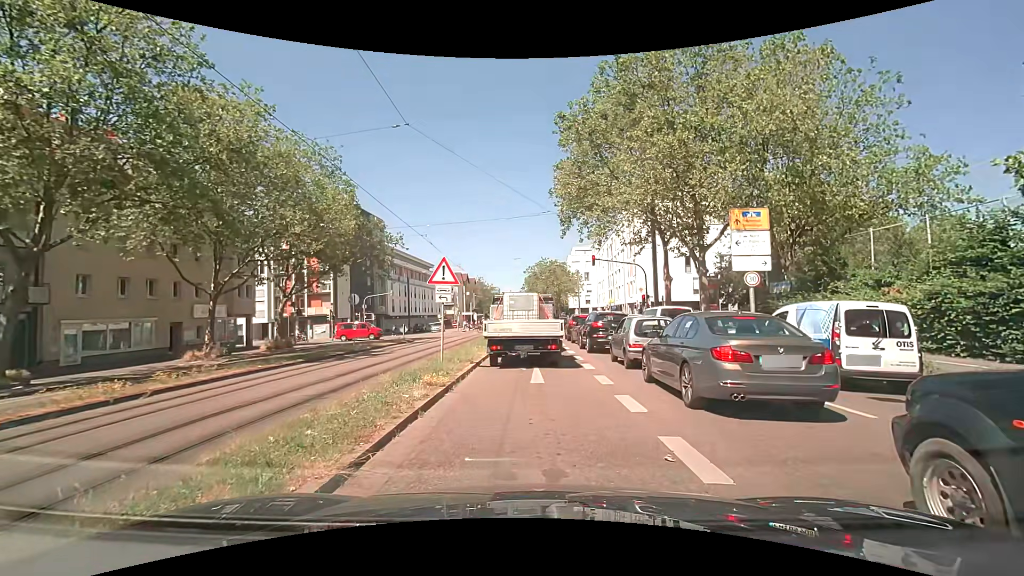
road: primary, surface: asphalt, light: Day
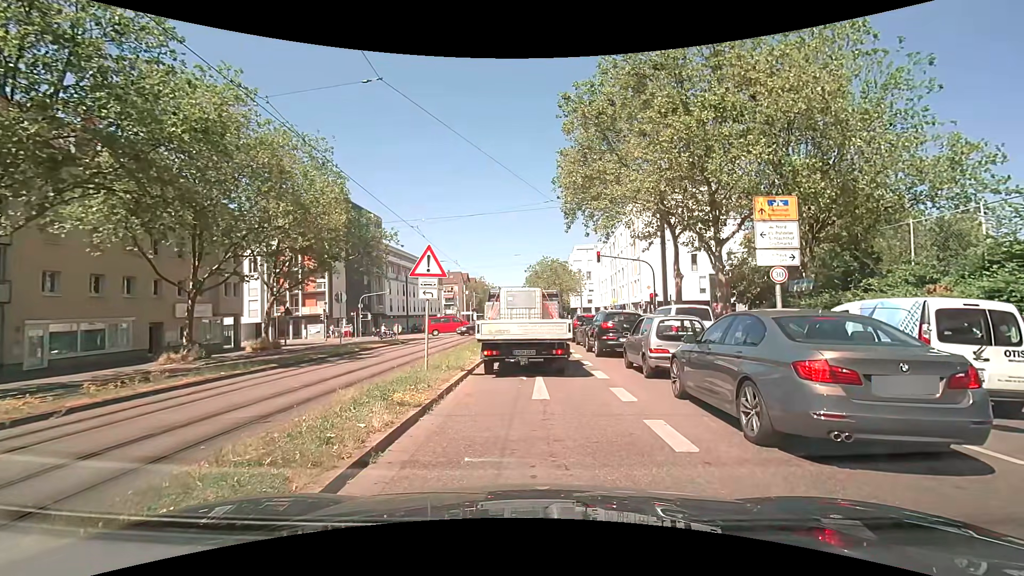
(0.0, +2.0) m; 0°
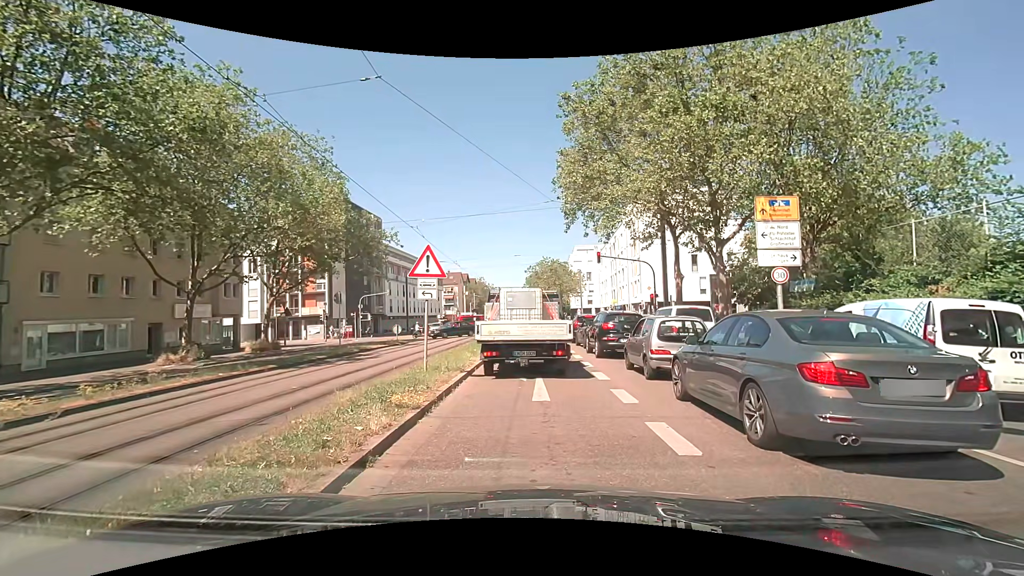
(0.0, +0.1) m; 0°
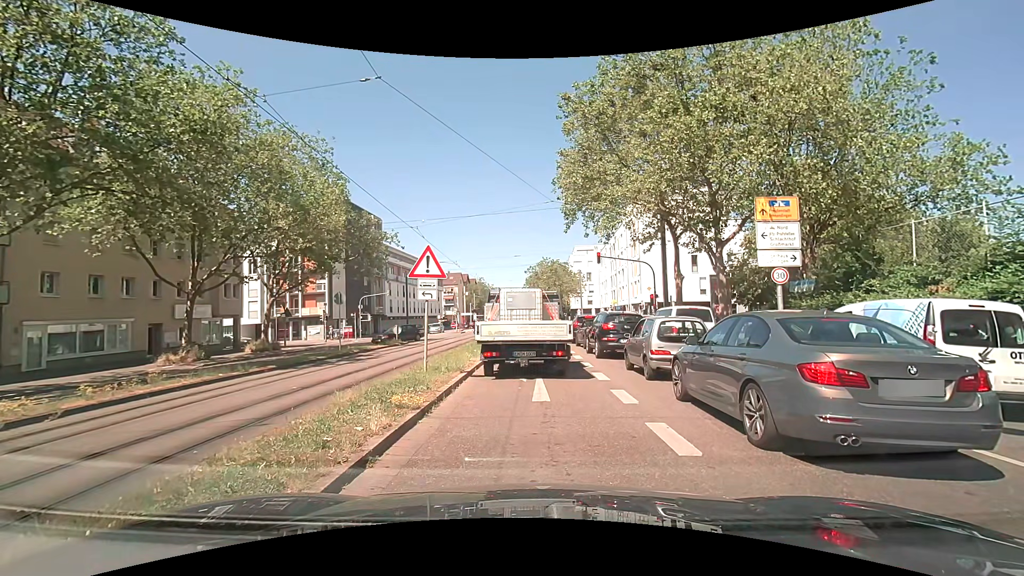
(0.0, 0.0) m; 0°
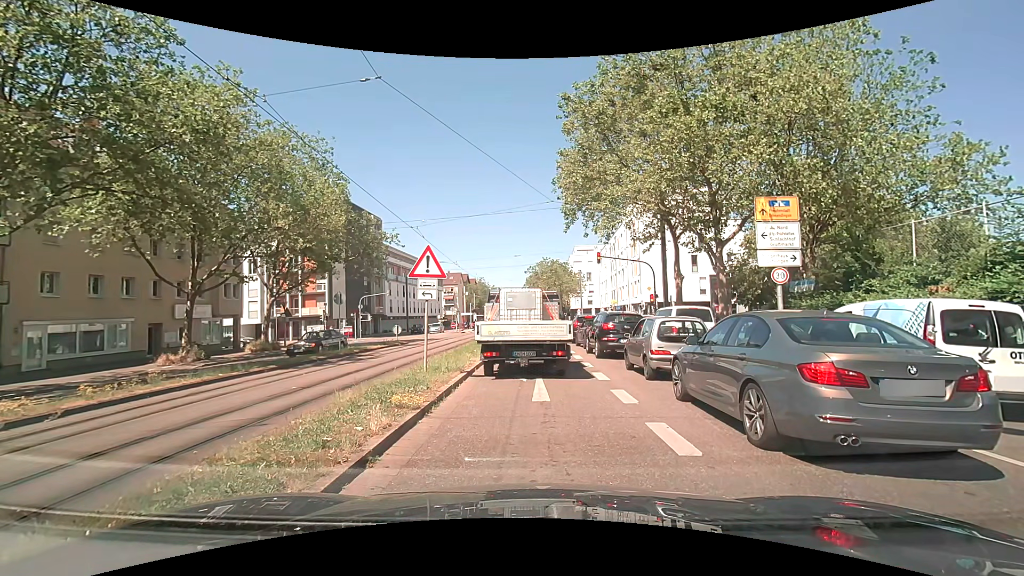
(0.0, 0.0) m; 0°
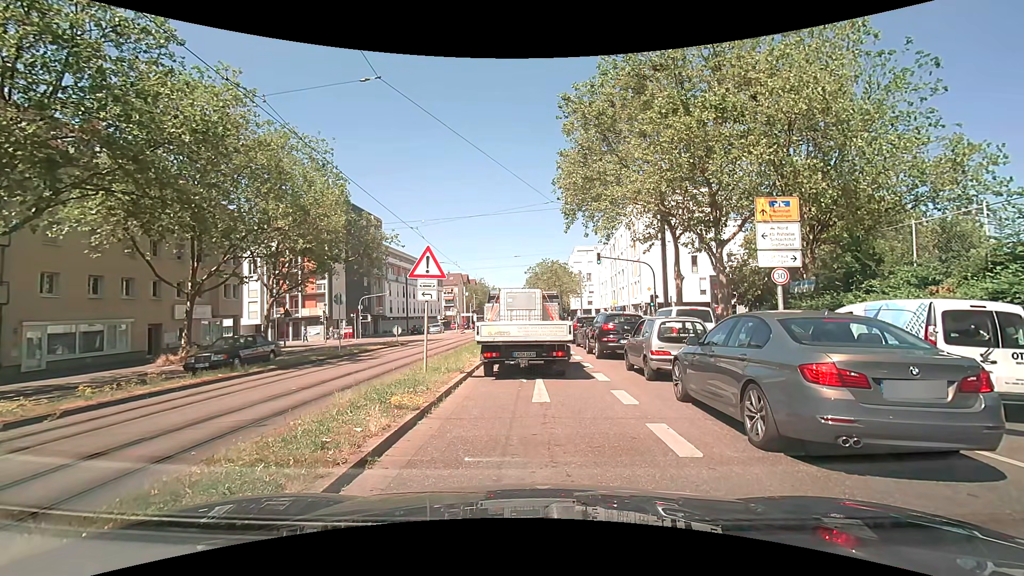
(0.0, 0.0) m; 0°
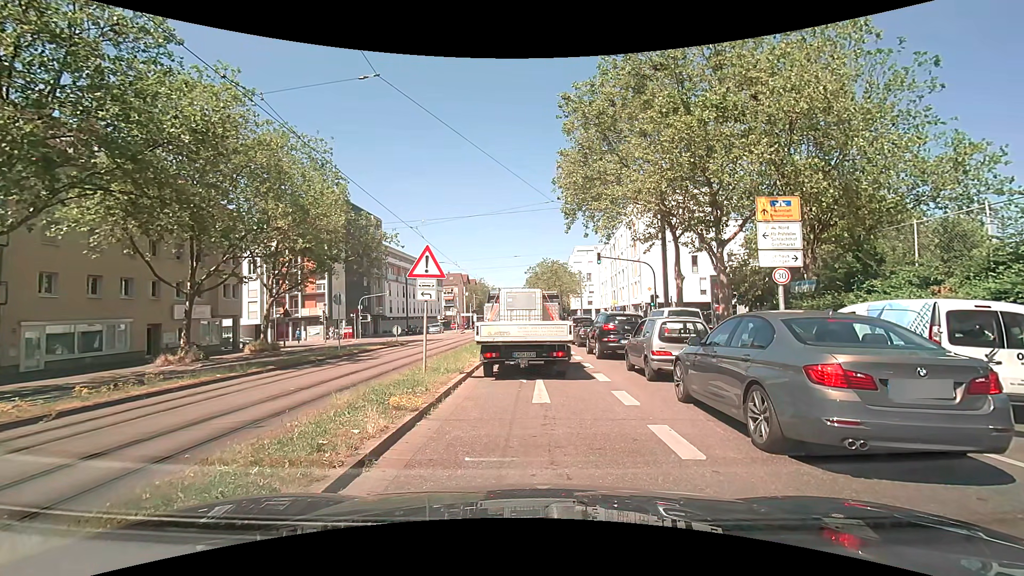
(0.0, 0.0) m; 0°
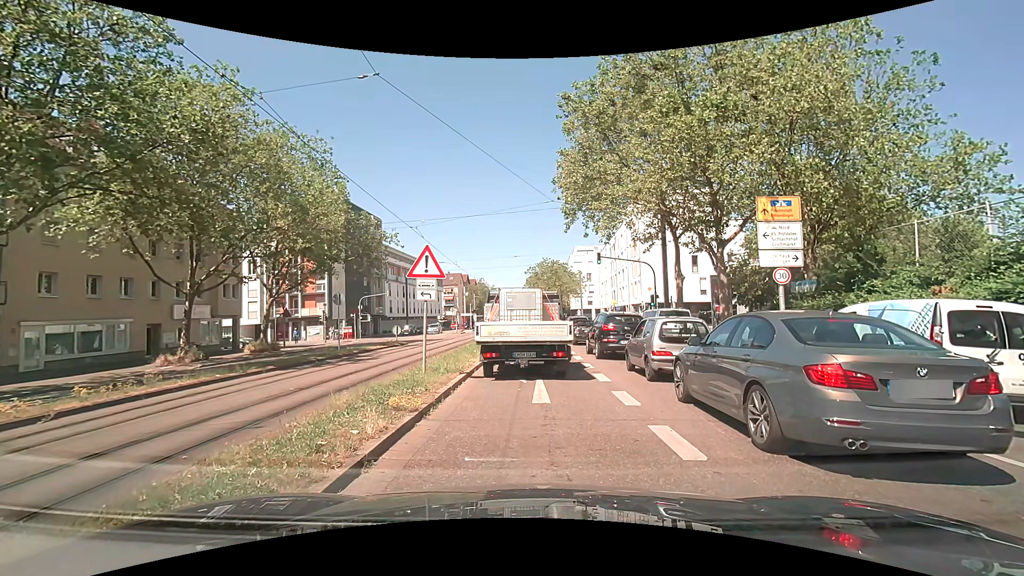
(0.0, 0.0) m; 0°
(0, +10) (+1, +20) (+1, +30) (+2, +40) (-2, +49) (-9, +56) (-18, +59) (-28, +60) (-38, +61) (-48, +61) m
